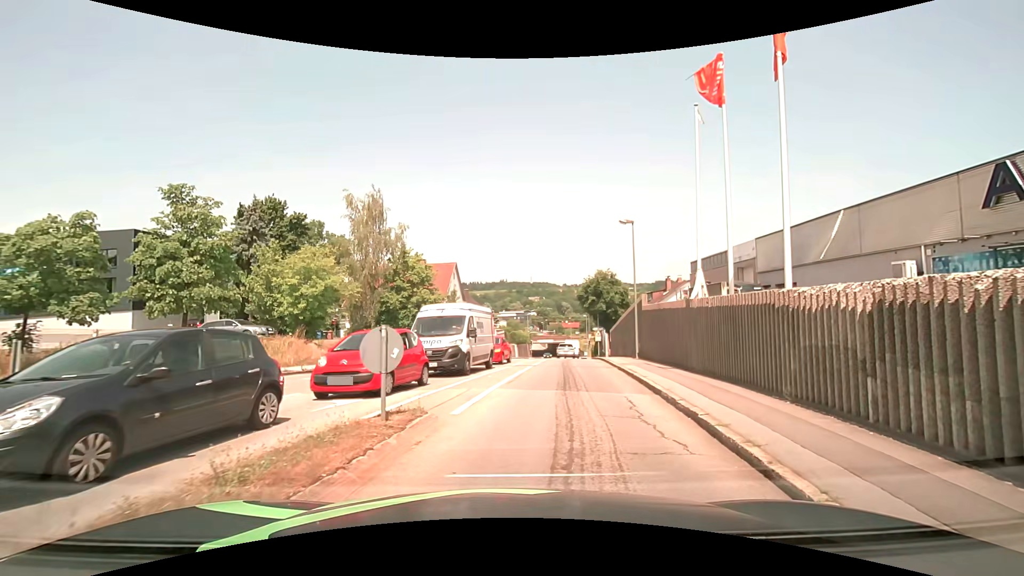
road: tertiary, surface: asphalt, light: Day
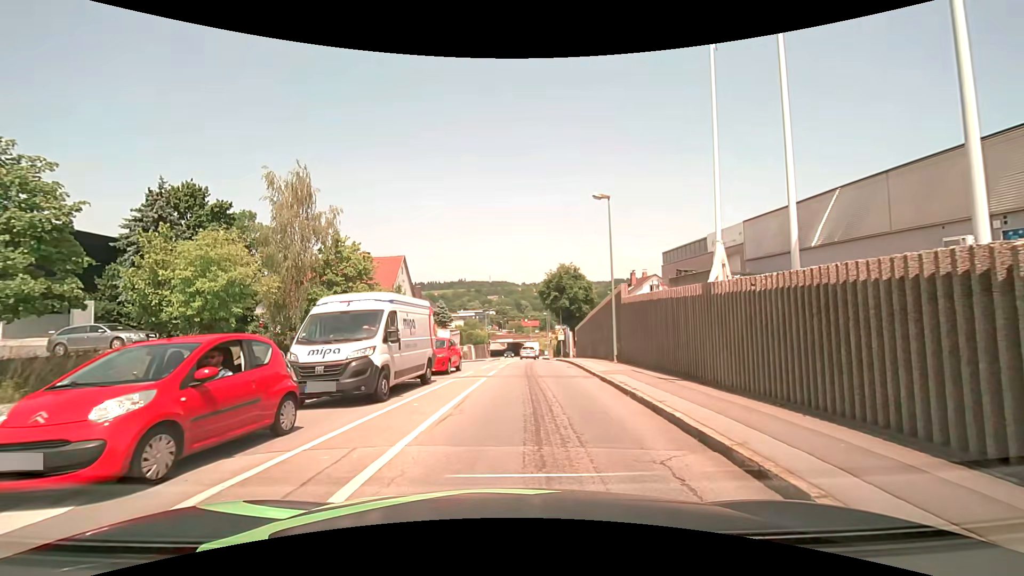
(+0.3, +5.6) m; +5°
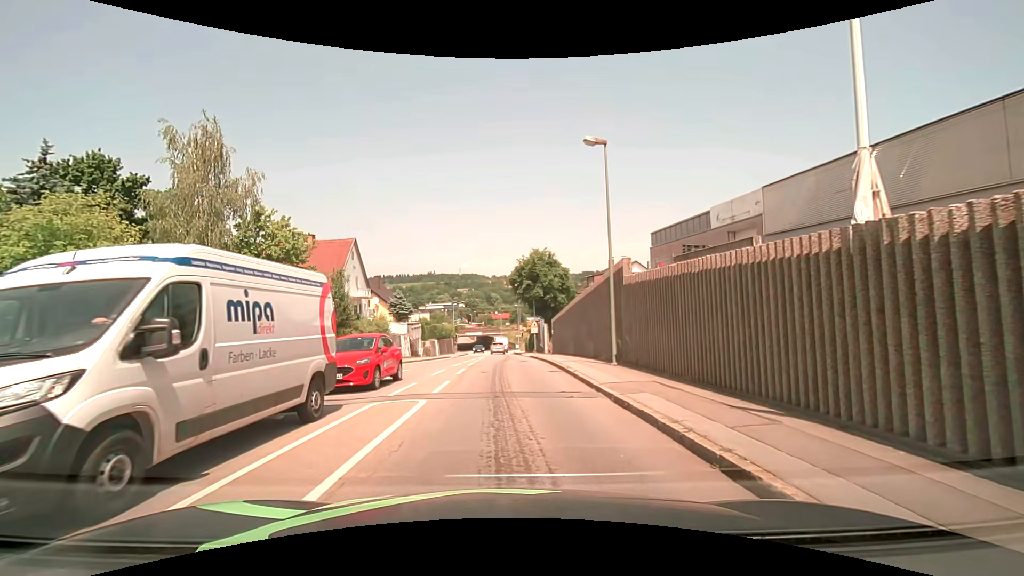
(+0.2, +6.4) m; +3°
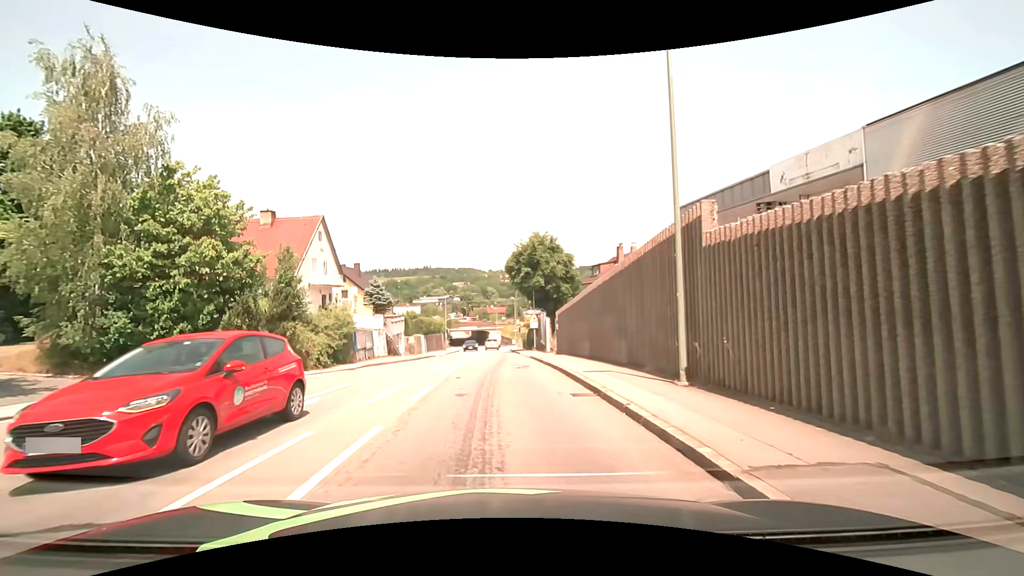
(0.0, +7.3) m; 0°
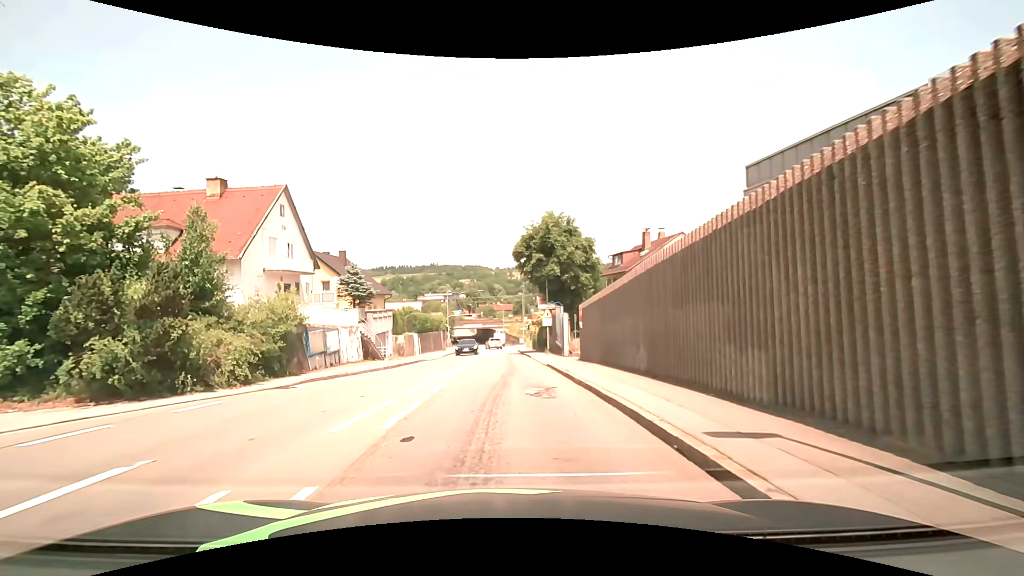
(-0.1, +8.2) m; -1°
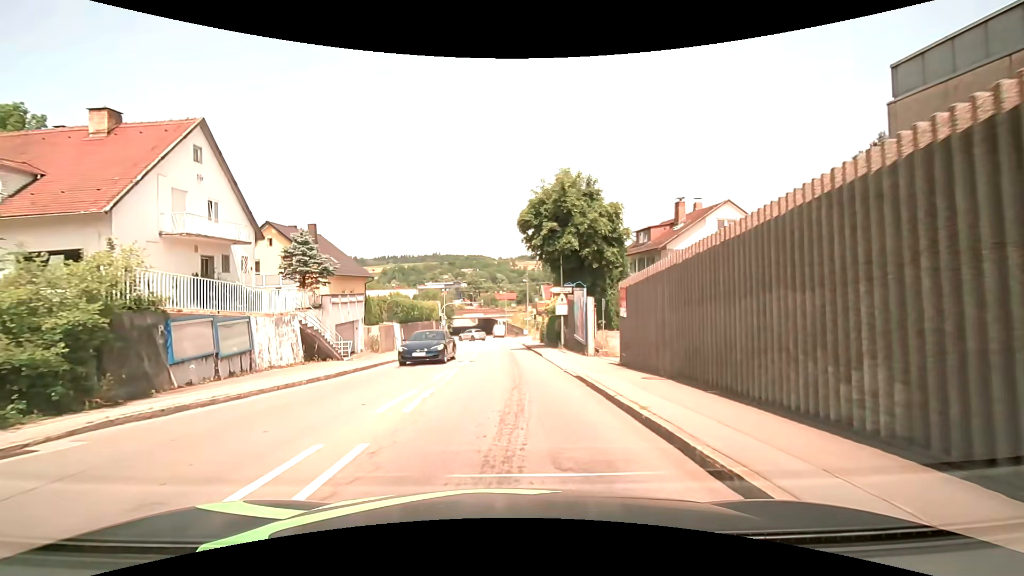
(0.0, +9.0) m; 0°
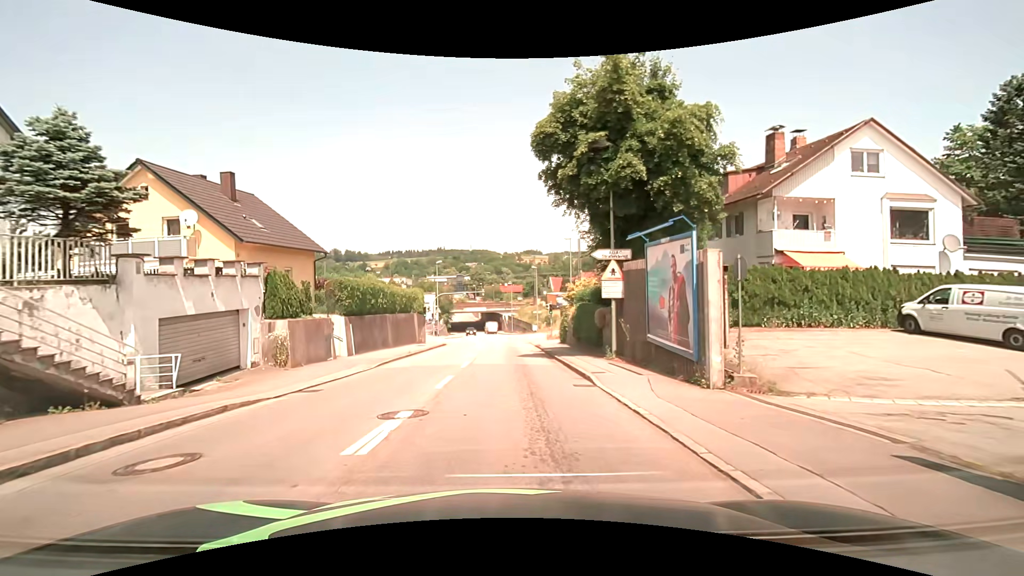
(0.0, +14.2) m; 0°
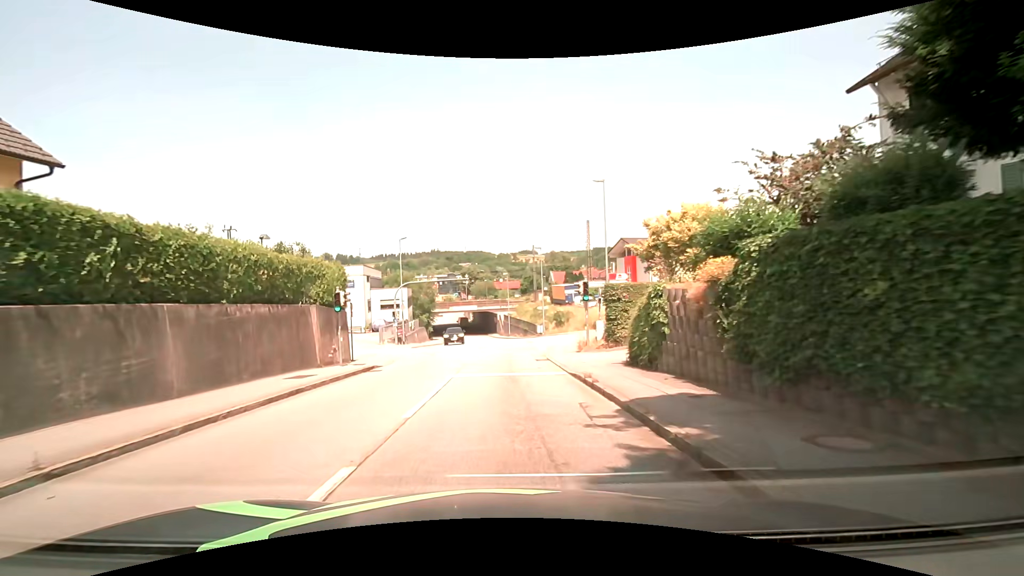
(+0.1, +20.8) m; +1°
(0, +10) (0, +20) (0, +30) (0, +40) (0, +50) (-1, +60) (-2, +70) (-3, +80) (-5, +90) (-7, +99) m
